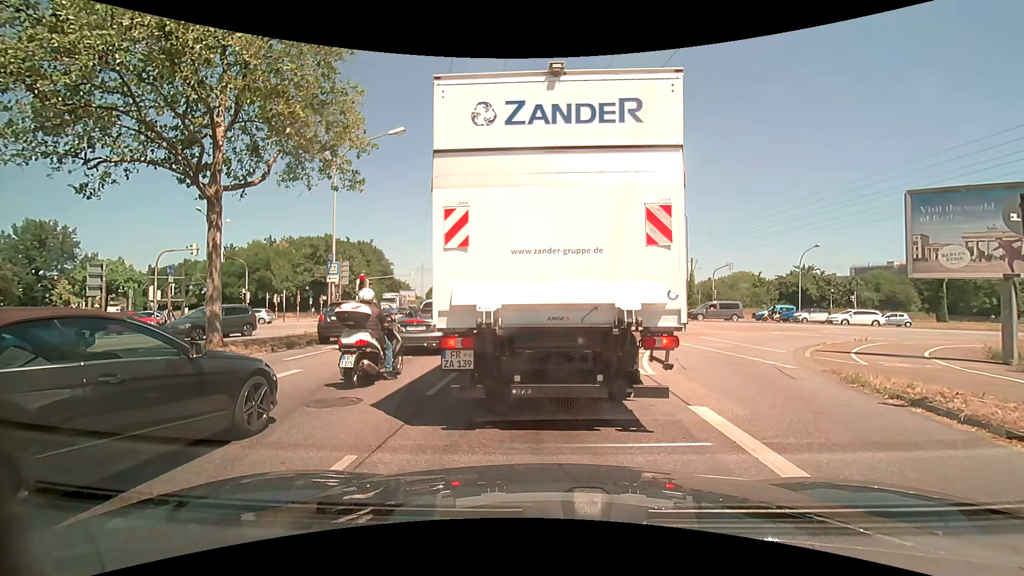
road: primary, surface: asphalt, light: Day
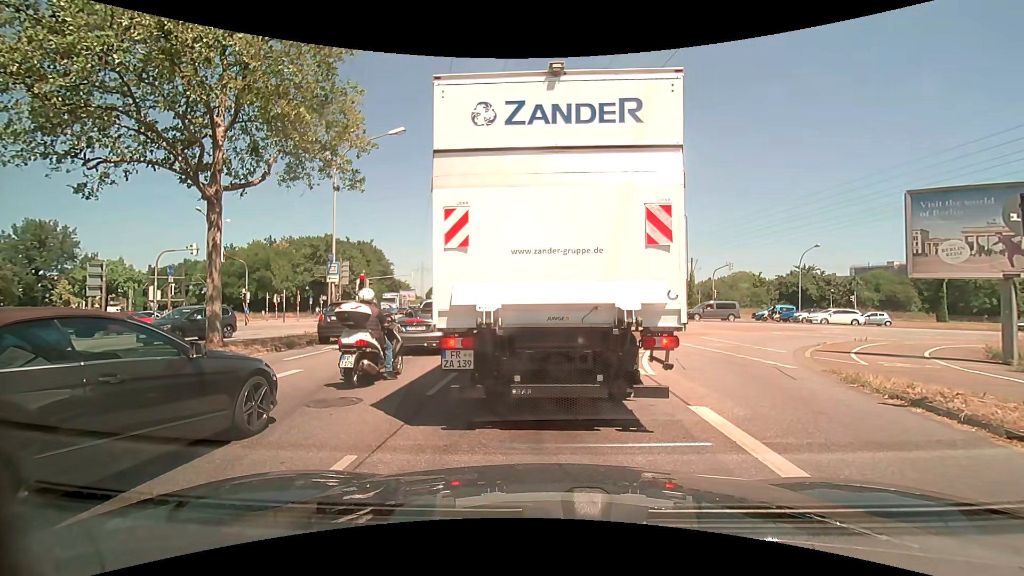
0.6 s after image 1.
(0.0, 0.0) m; 0°
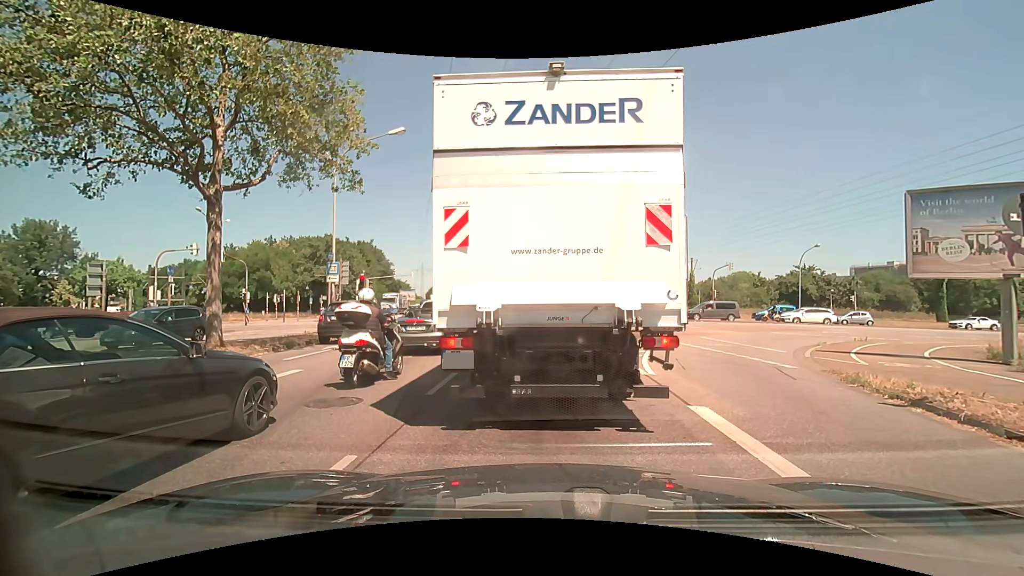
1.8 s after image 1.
(0.0, 0.0) m; 0°
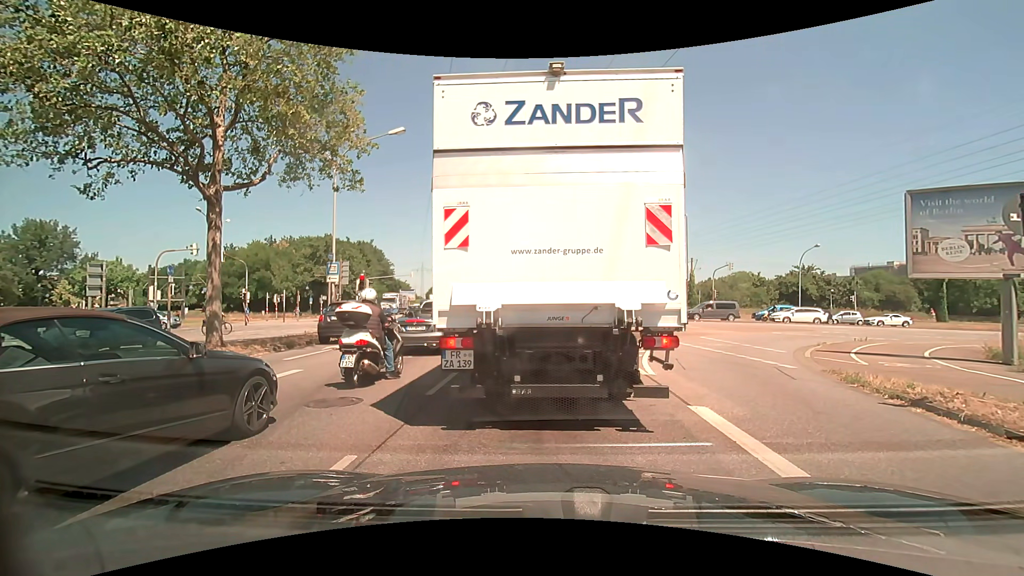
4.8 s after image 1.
(0.0, 0.0) m; 0°
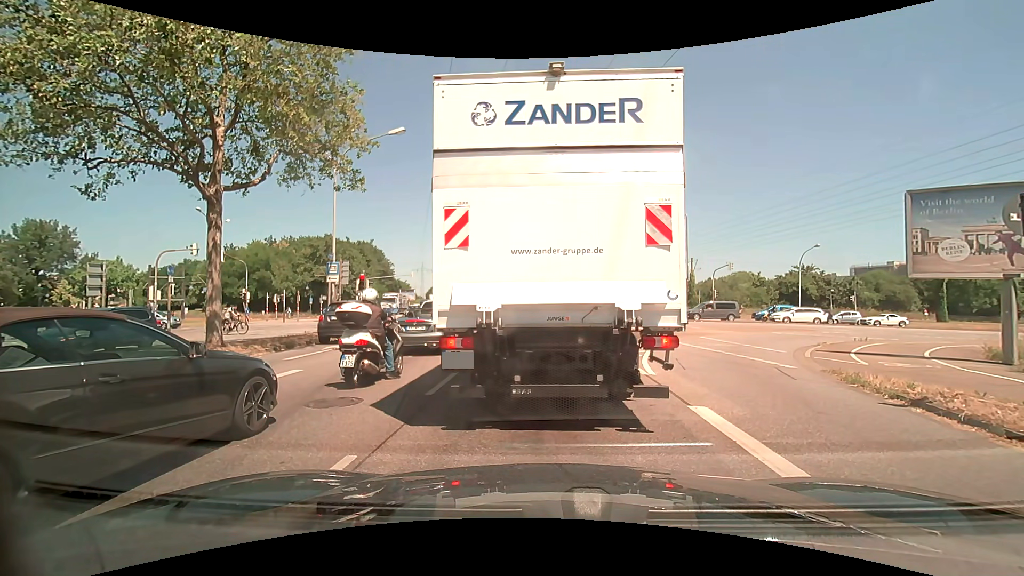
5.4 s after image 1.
(0.0, 0.0) m; 0°
(0, +10) (0, +20) (0, +30) (0, +40) (0, +50) (0, +60) (0, +70) (0, +80) (-1, +90) (-2, +100) m
